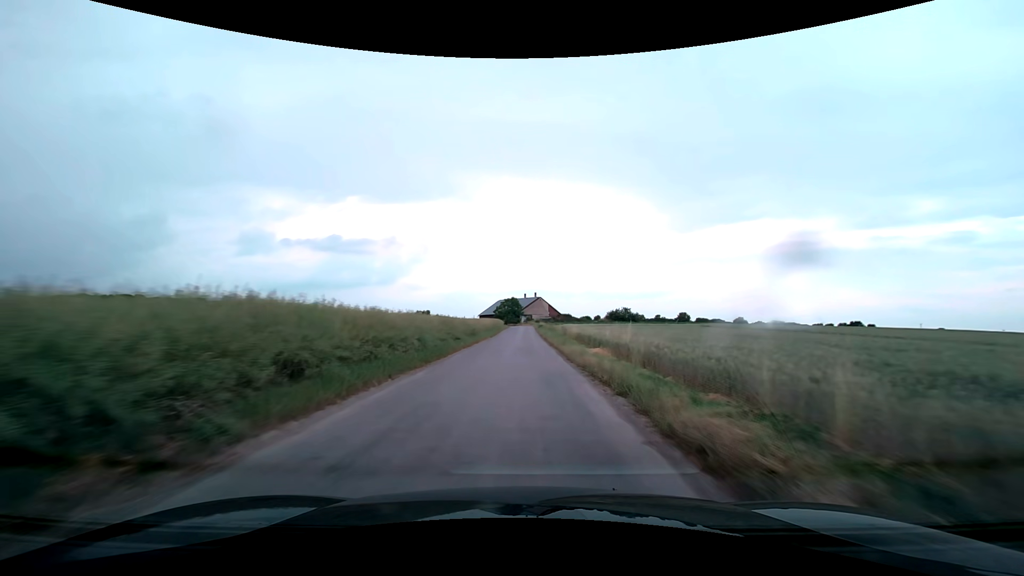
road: unclassified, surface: asphalt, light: Day
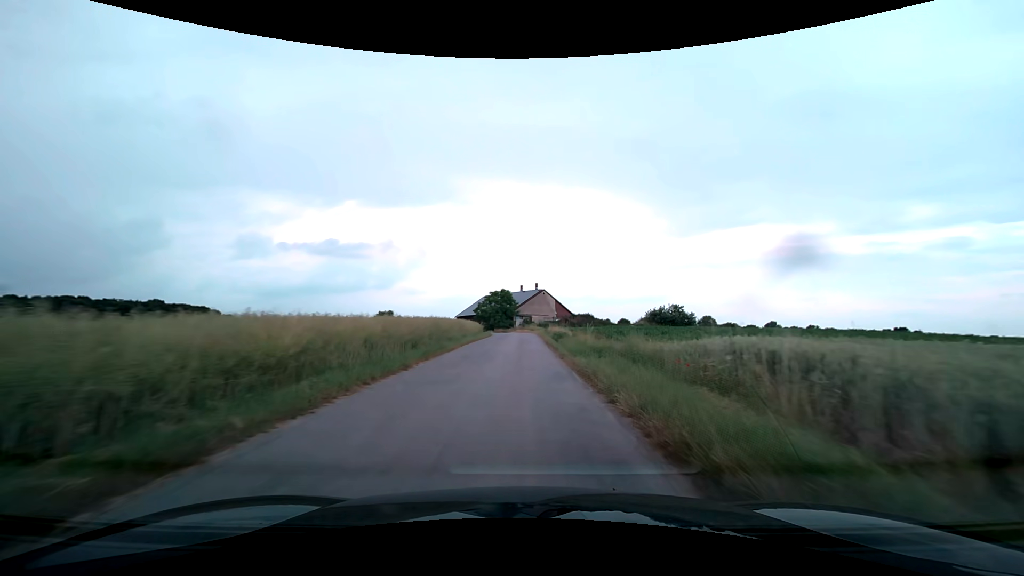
(+0.2, +49.4) m; 0°
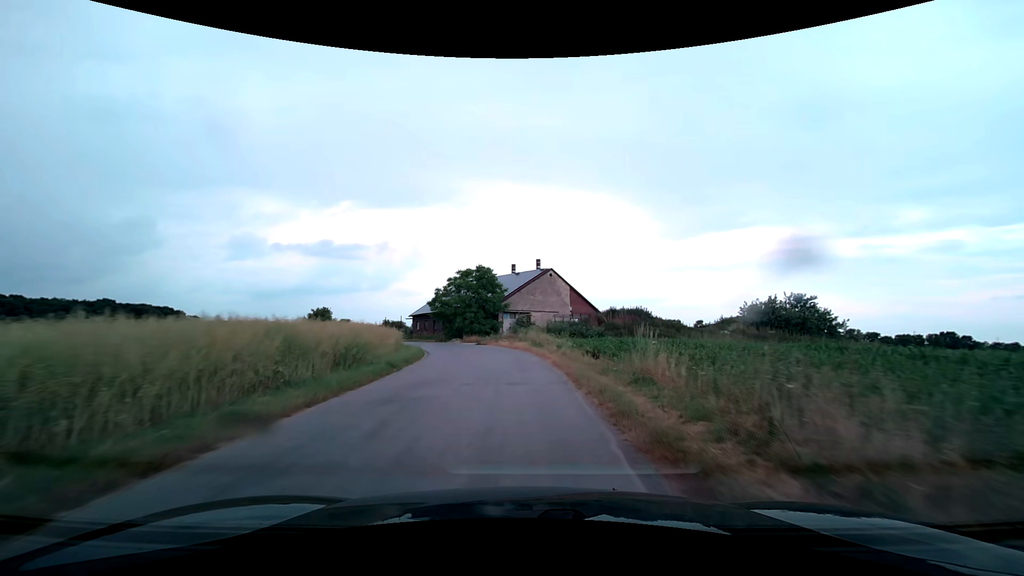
(+0.4, +42.8) m; +1°
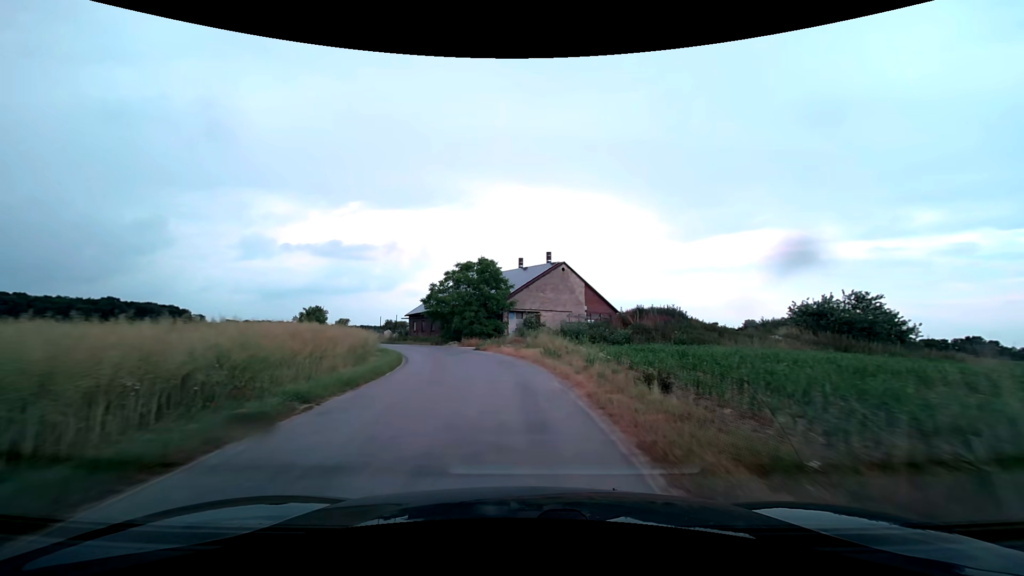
(0.0, +7.5) m; -1°
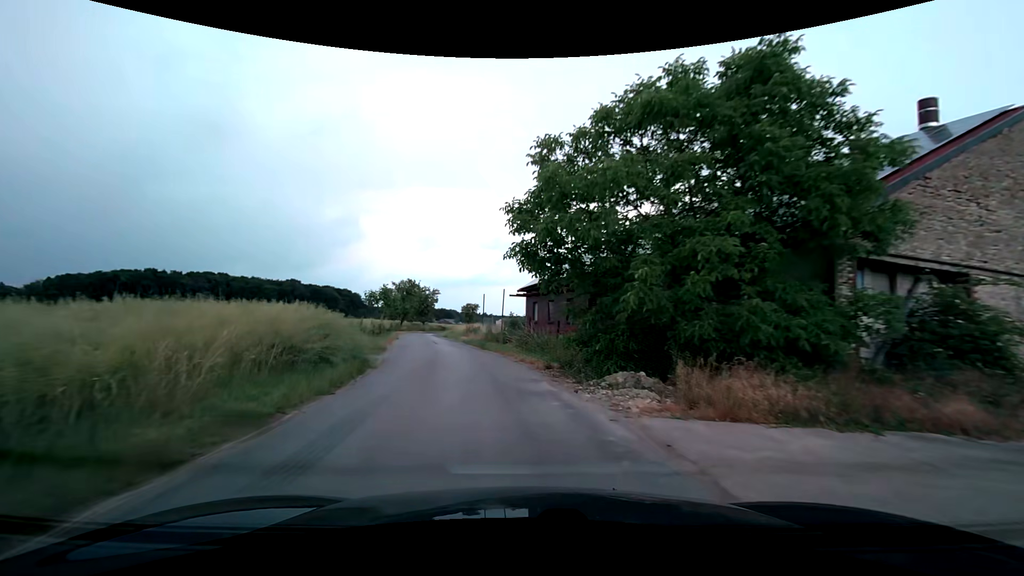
(-4.6, +36.0) m; -17°
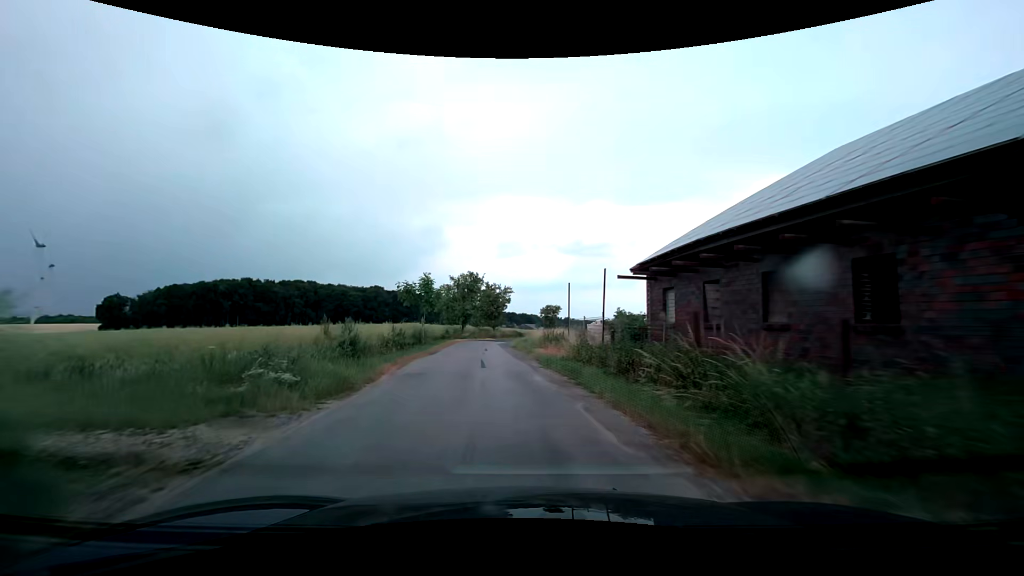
(-1.2, +14.9) m; -9°
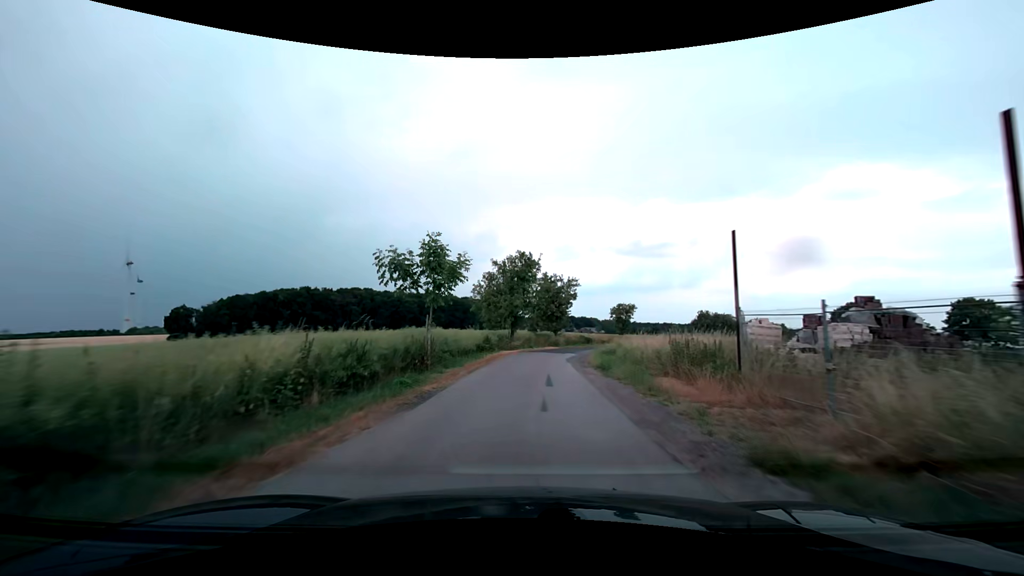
(-1.0, +15.1) m; -7°
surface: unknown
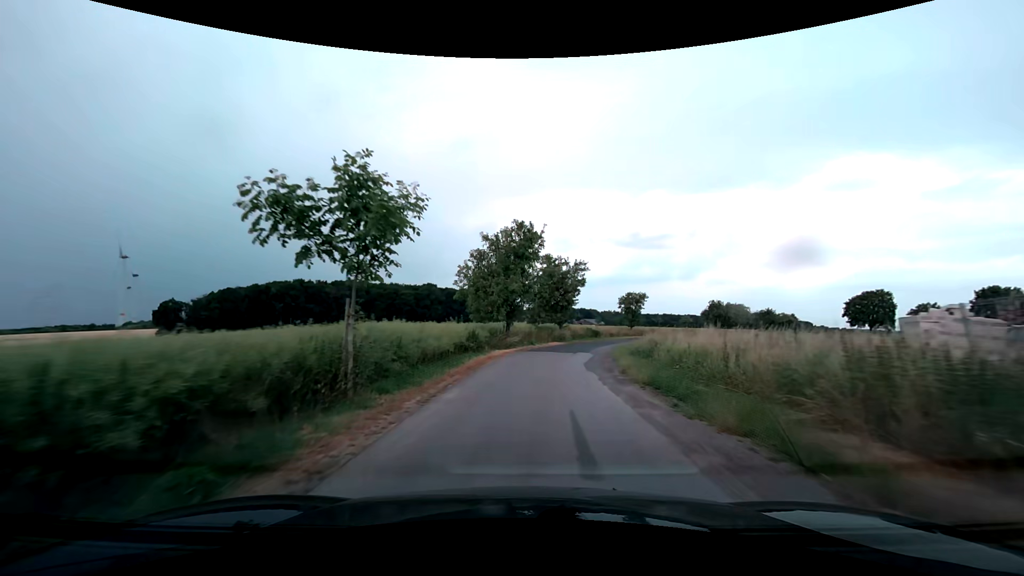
(0.0, +7.6) m; 0°
(0, +10) (+1, +20) (+3, +30) (+5, +39) (+8, +49) (+12, +58) (+16, +67) (+21, +76) (+26, +85) (+31, +93) m
